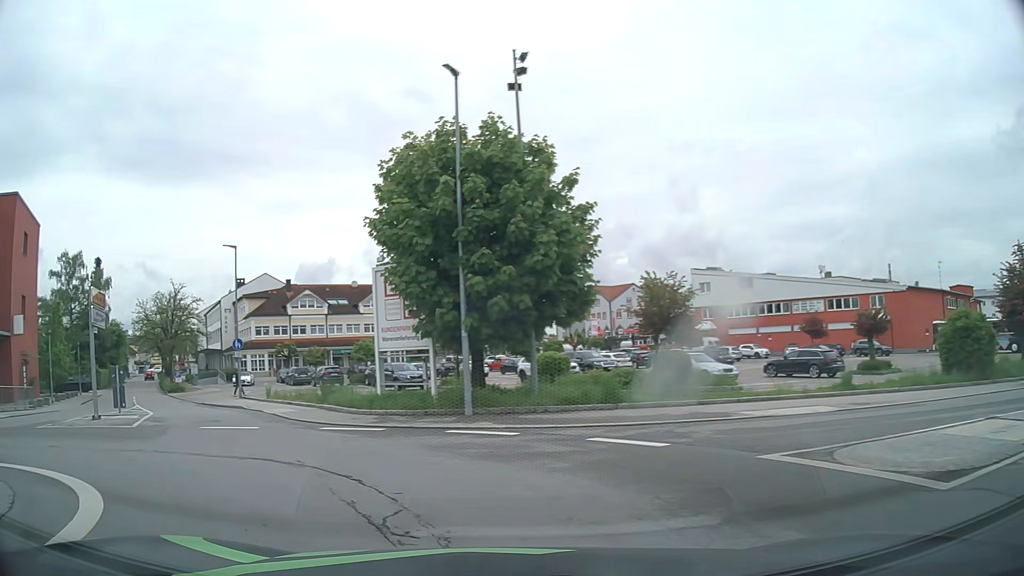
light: Day
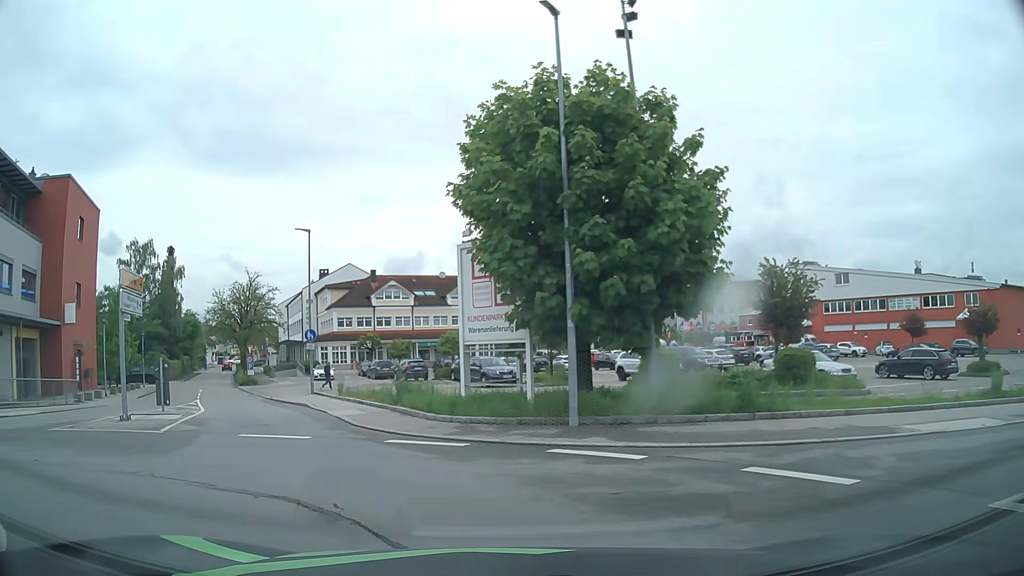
(-0.3, +2.9) m; -9°
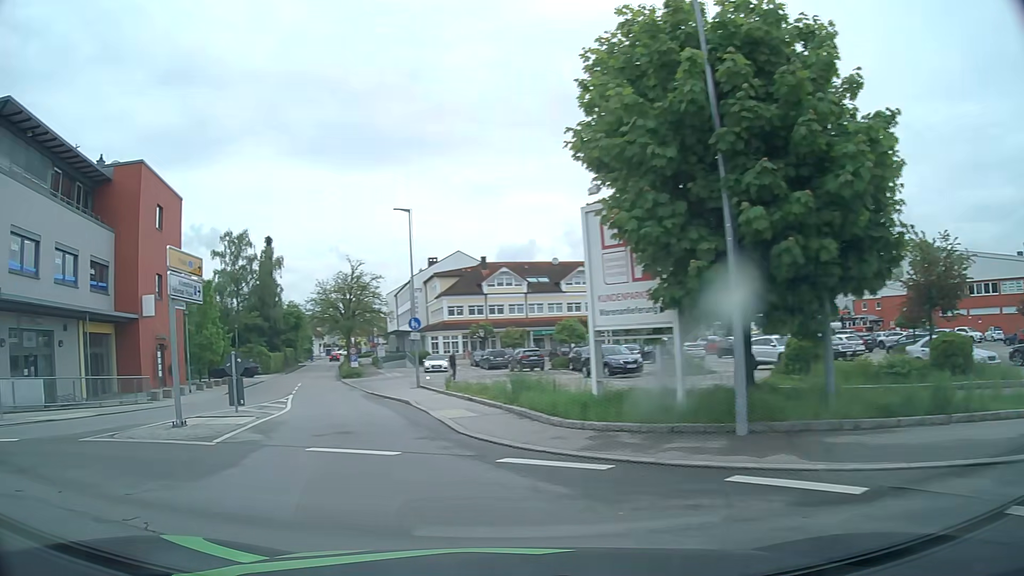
(-0.1, +2.9) m; -8°
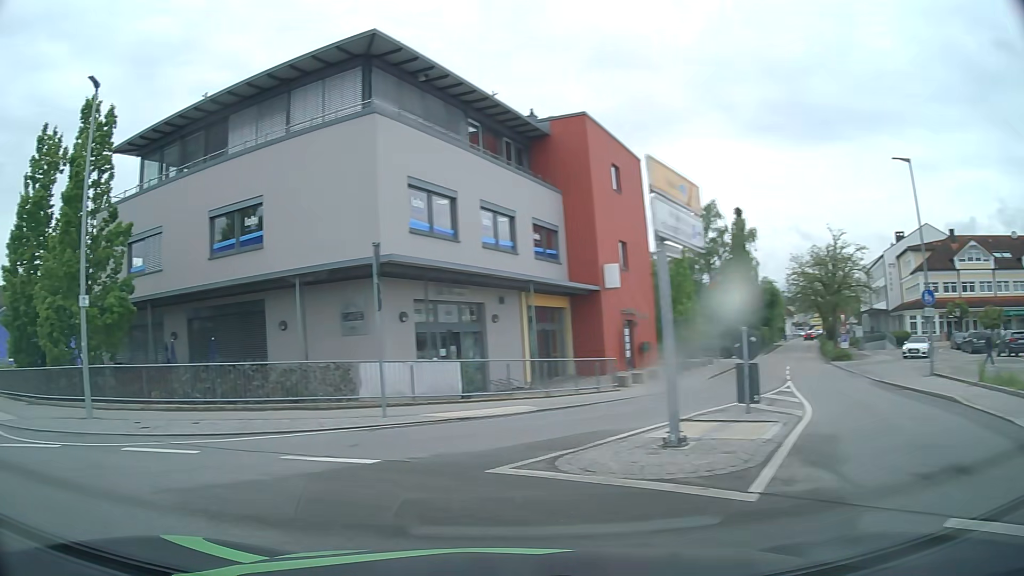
(-1.6, +5.1) m; -39°
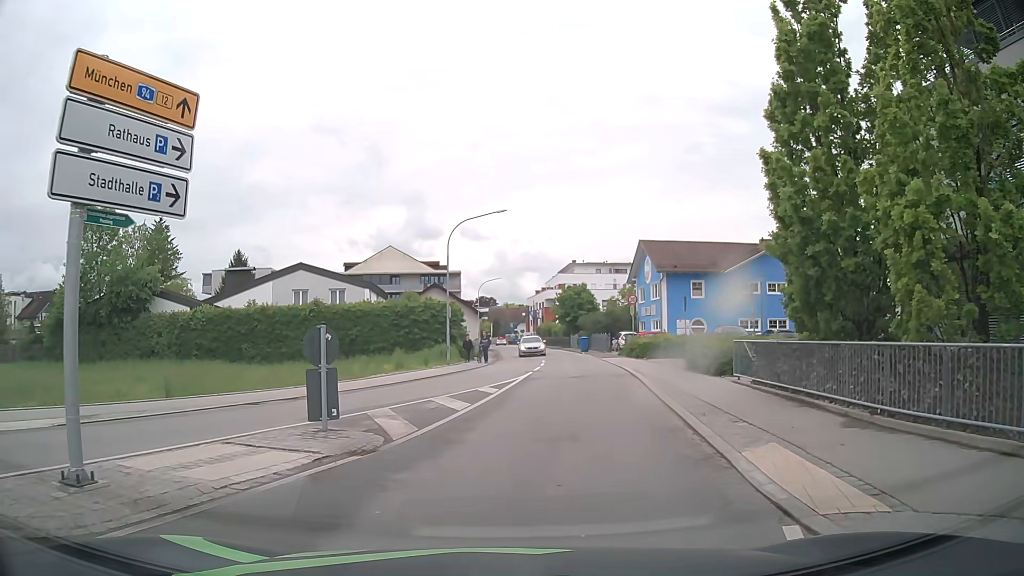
(-7.9, +9.1) m; -66°
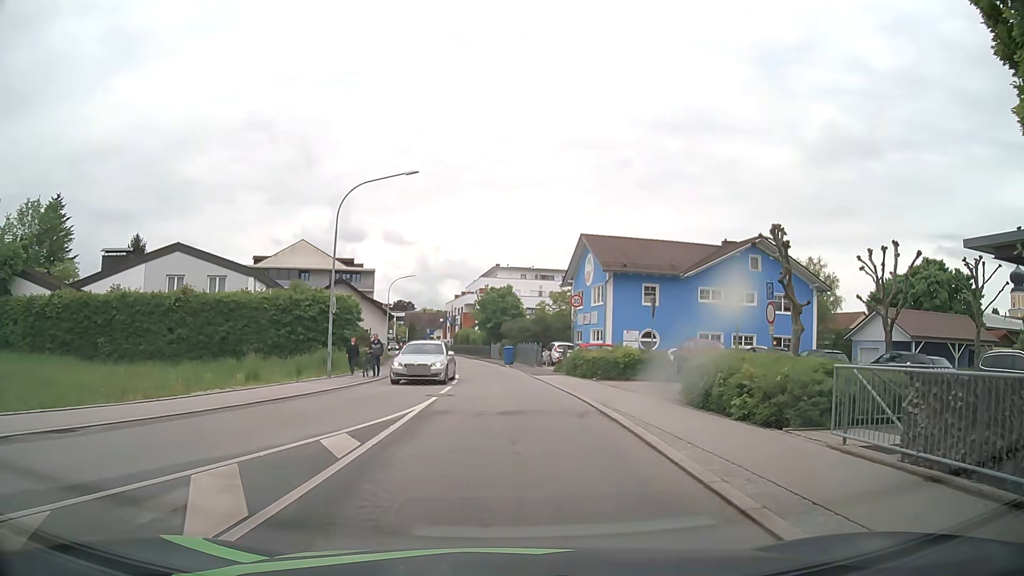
(+0.3, +8.9) m; +6°
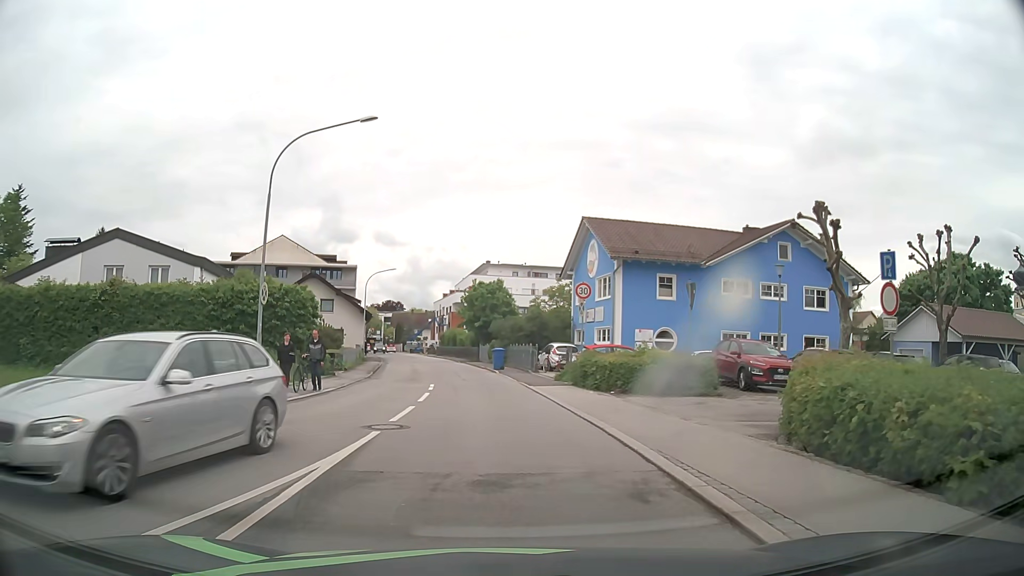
(+0.2, +6.5) m; +2°
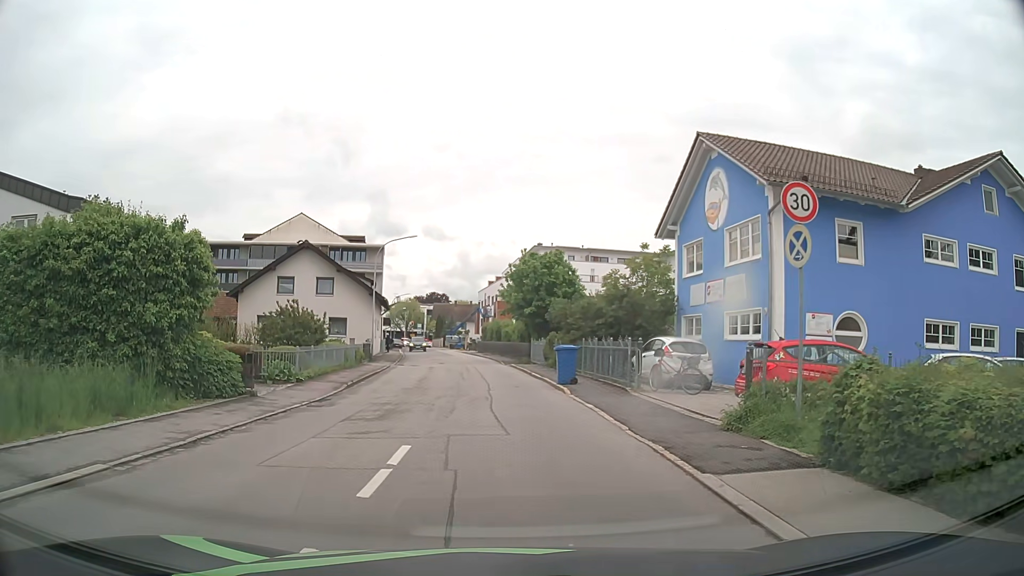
(-0.6, +15.1) m; -5°
